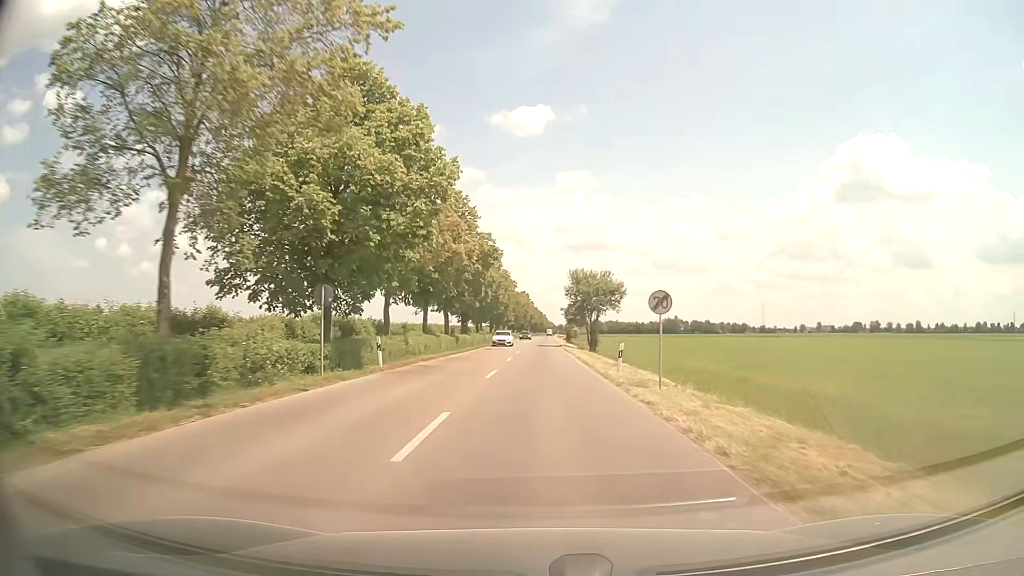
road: tertiary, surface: asphalt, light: Day
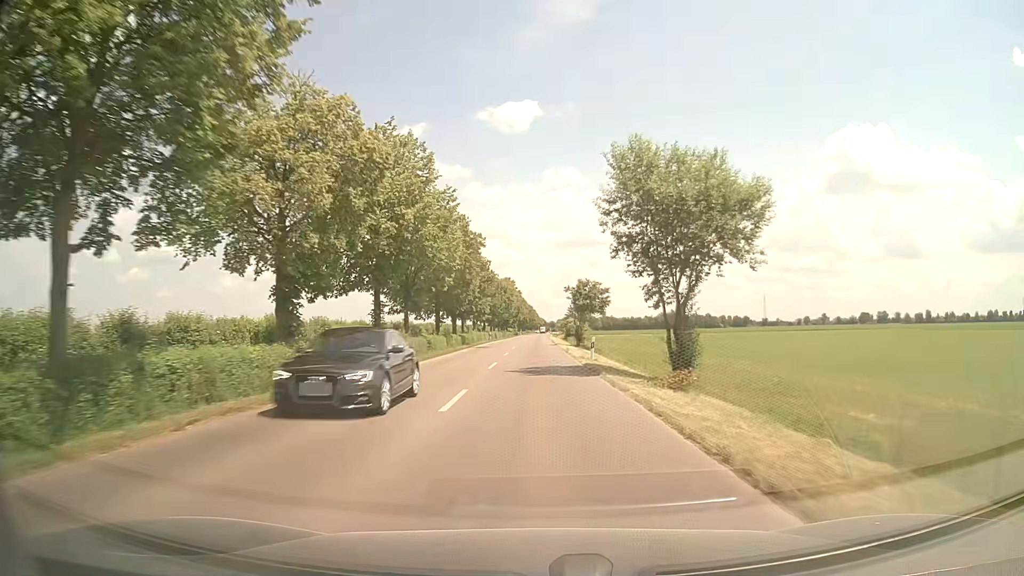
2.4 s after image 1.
(+0.7, +43.7) m; +1°
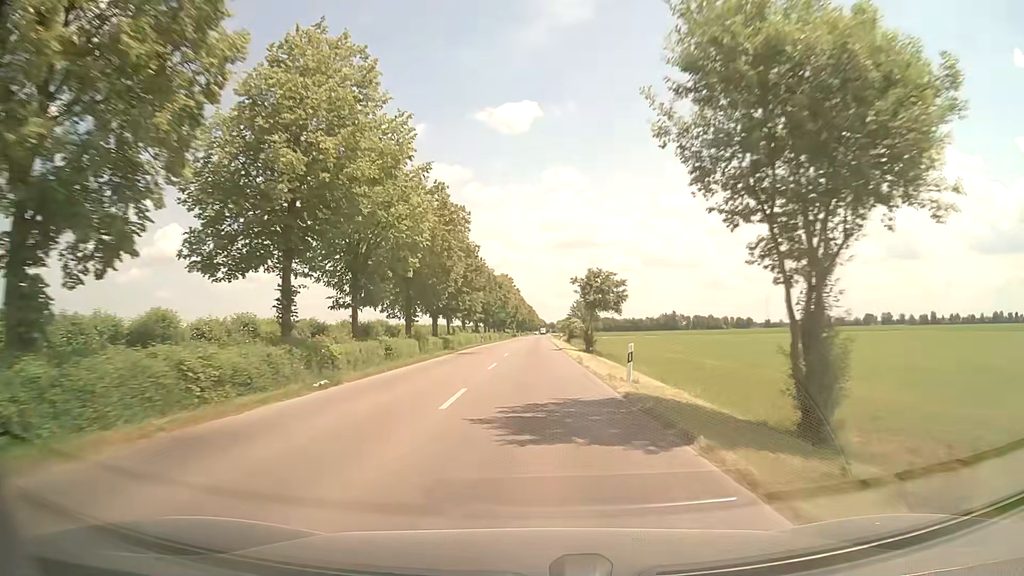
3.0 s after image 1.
(0.0, +11.5) m; 0°
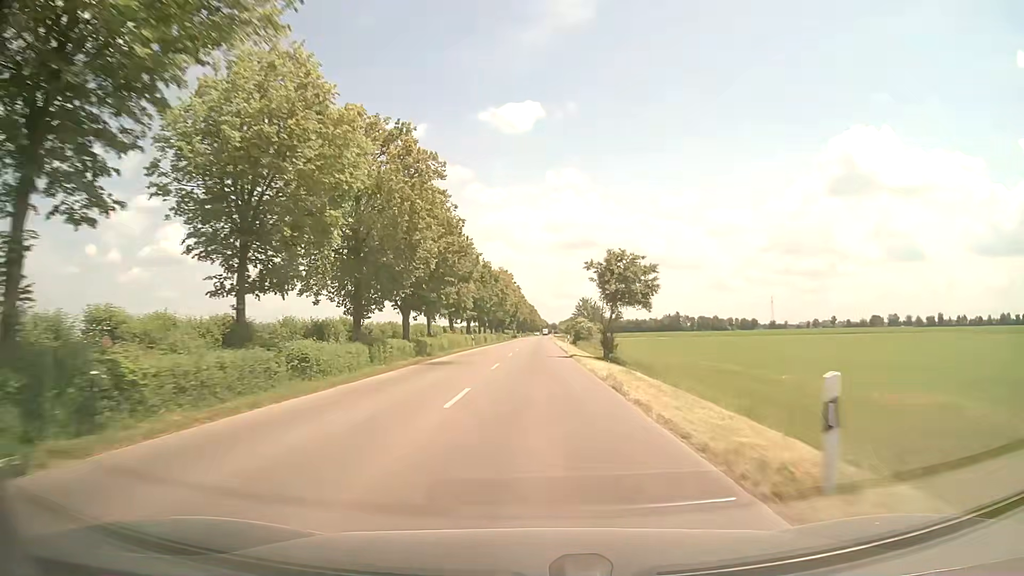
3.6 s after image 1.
(-0.1, +11.8) m; 0°
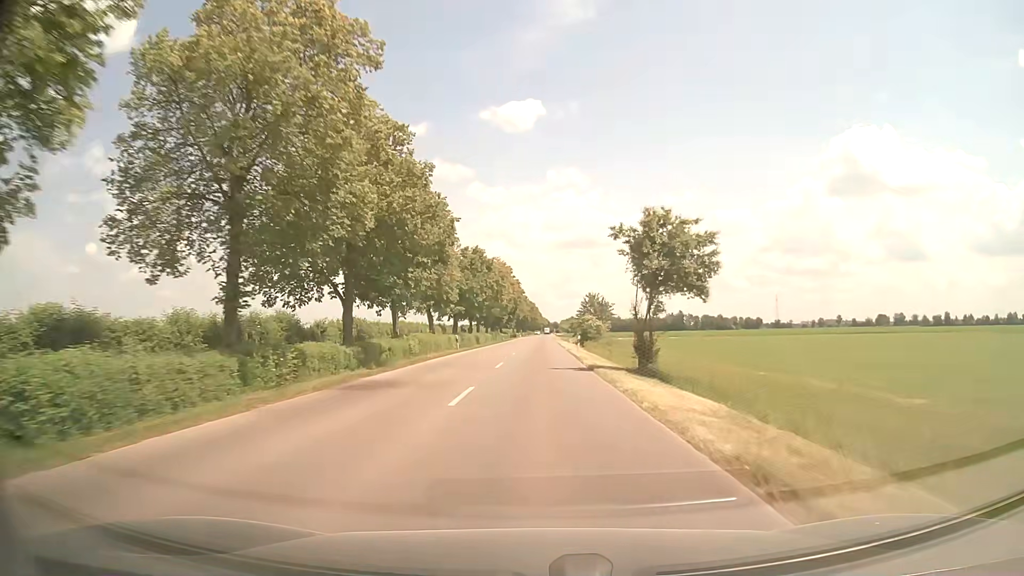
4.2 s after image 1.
(0.0, +12.1) m; 0°
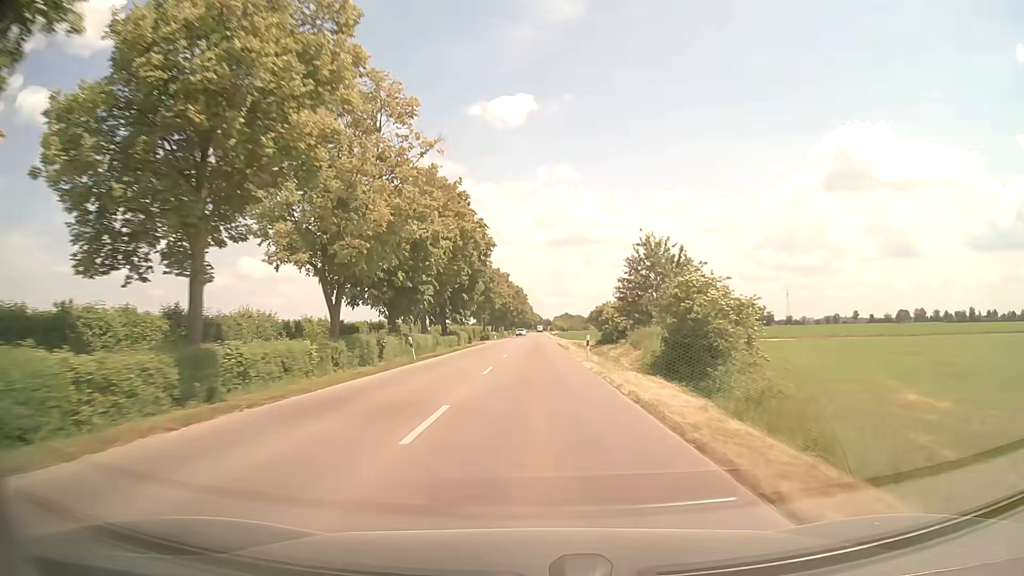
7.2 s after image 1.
(+0.6, +64.1) m; +1°
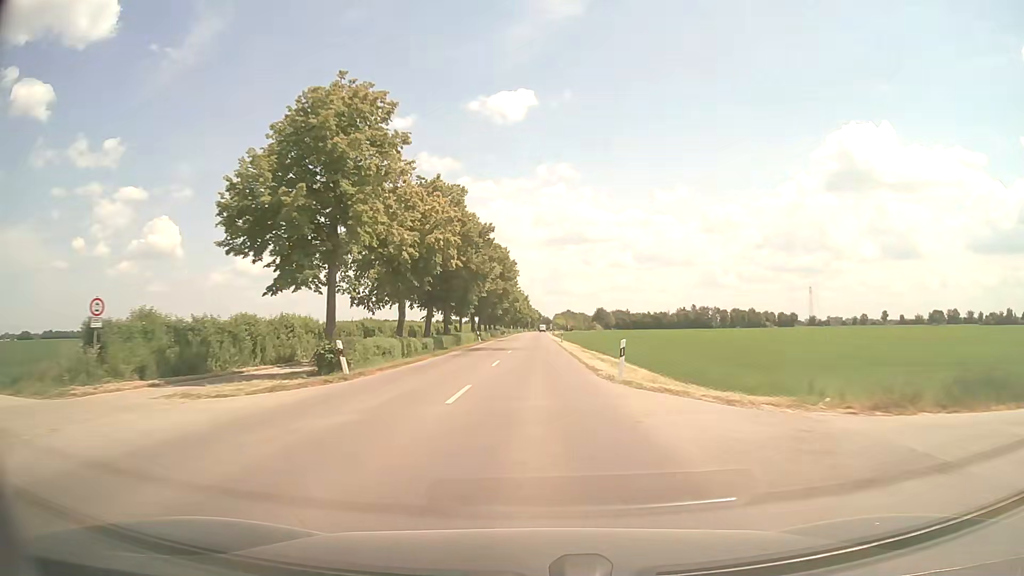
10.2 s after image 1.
(+0.3, +67.7) m; 0°
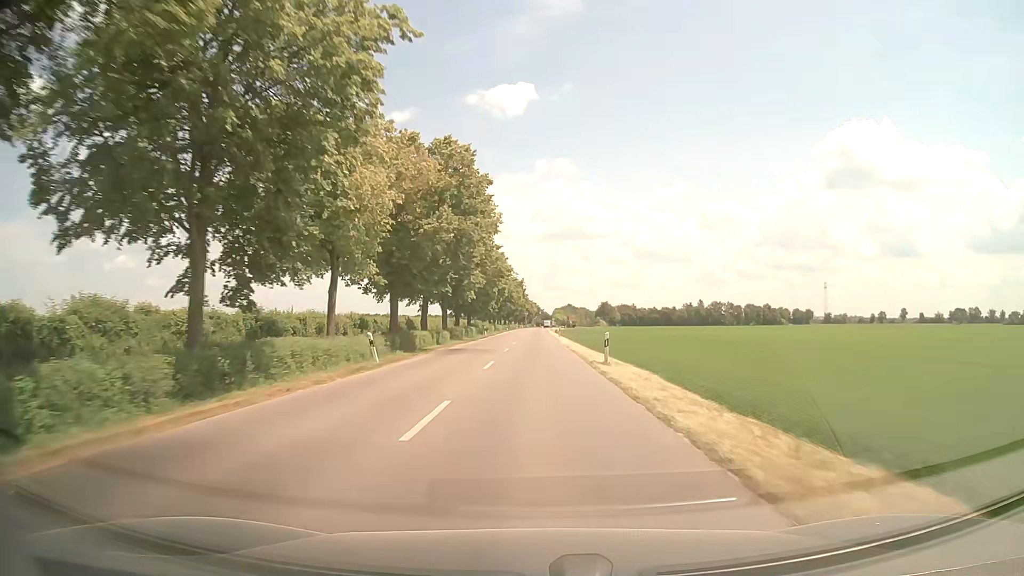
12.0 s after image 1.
(+0.1, +40.0) m; 0°
(0, +10) (0, +20) (0, +30) (0, +40) (0, +50) (0, +60) (0, +70) (0, +80) (0, +90) (0, +100) m
